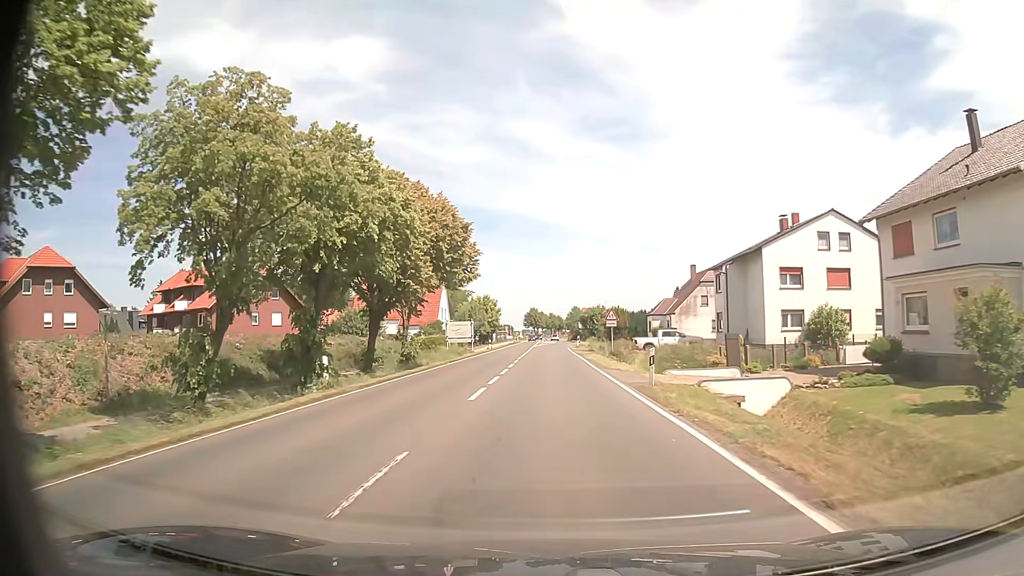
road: primary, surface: asphalt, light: Day
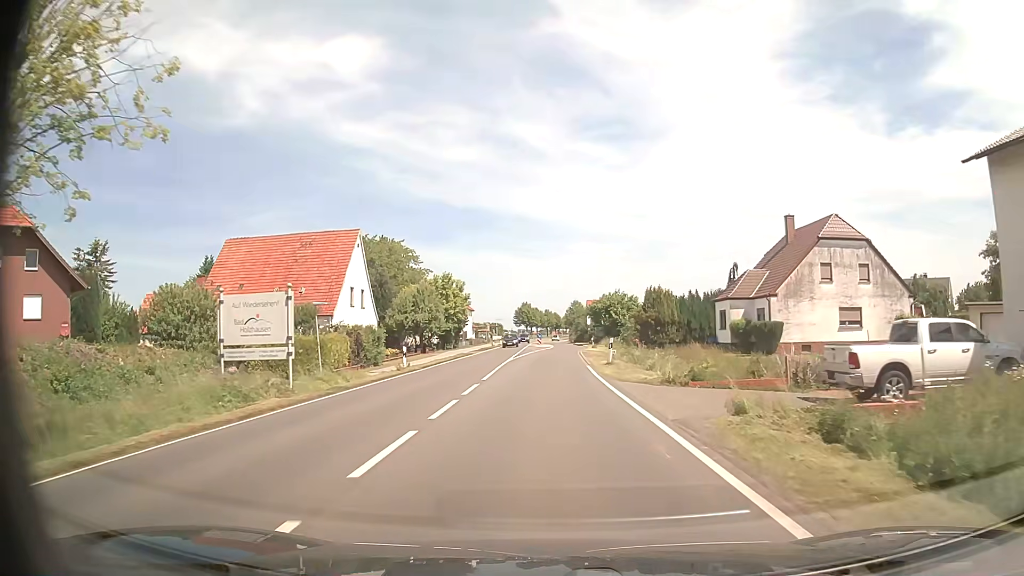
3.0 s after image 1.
(+0.1, +39.6) m; 0°
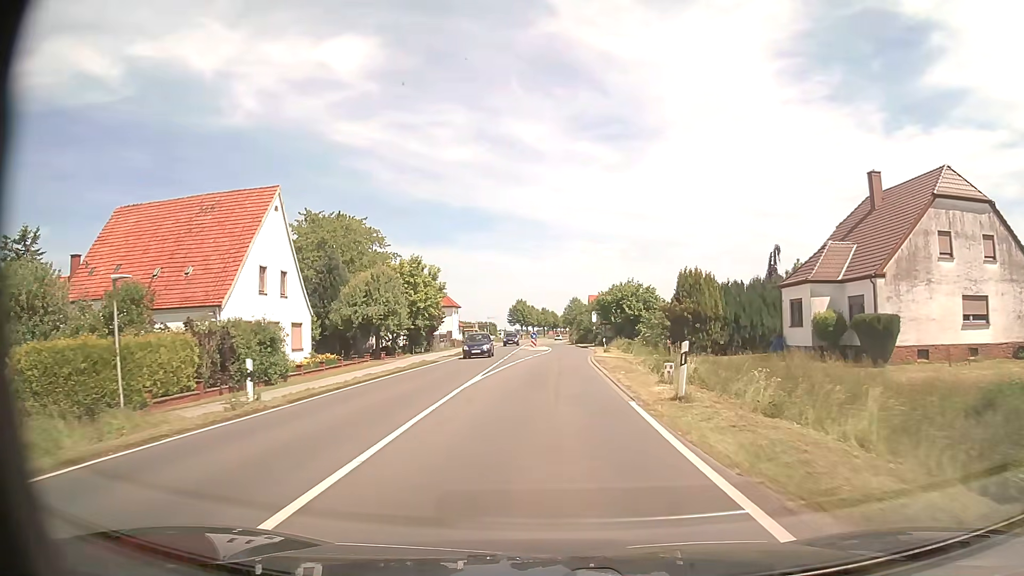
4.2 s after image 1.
(0.0, +15.9) m; 0°
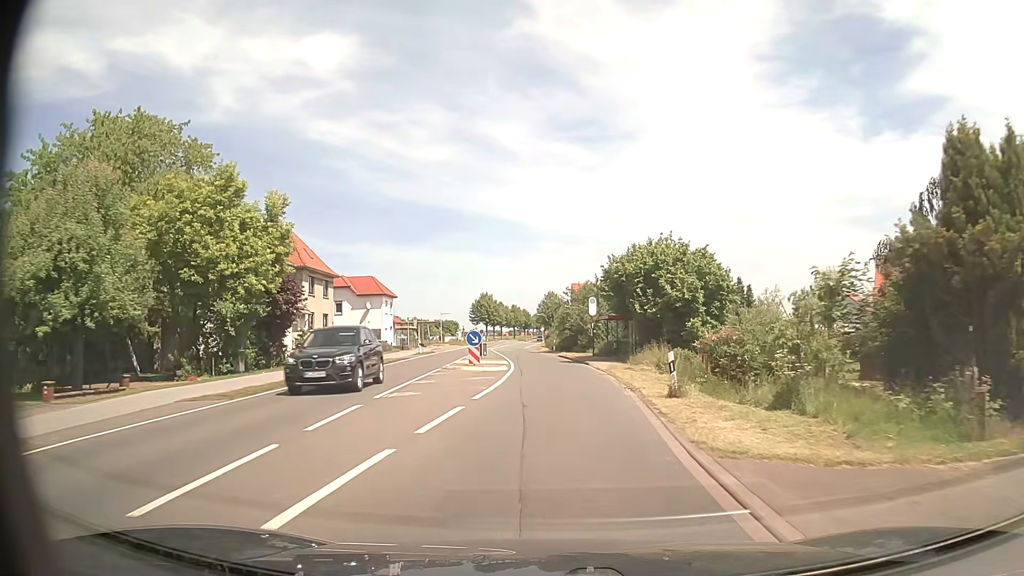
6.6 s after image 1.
(+0.5, +31.8) m; +2°
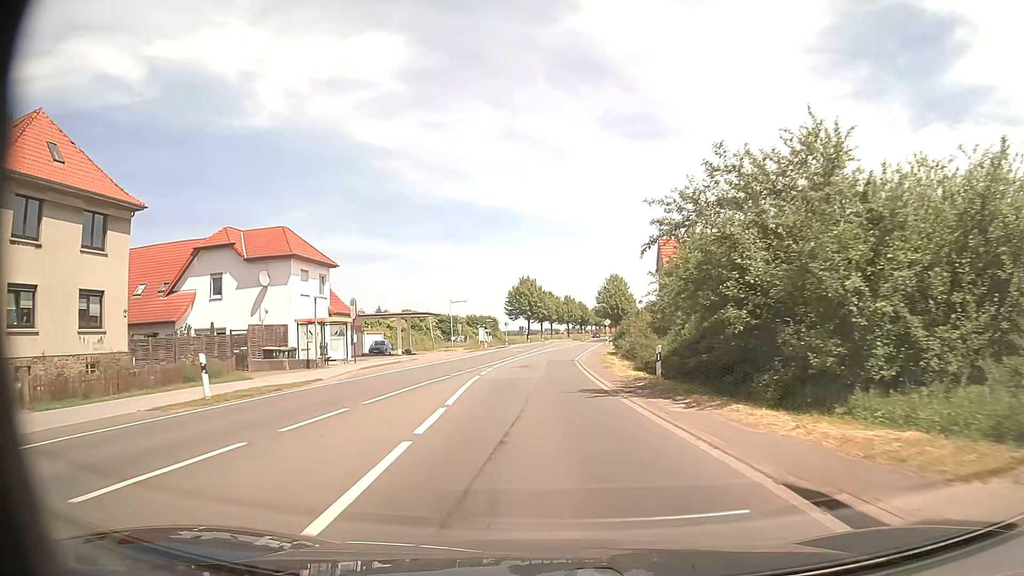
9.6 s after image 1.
(-0.6, +39.8) m; -4°
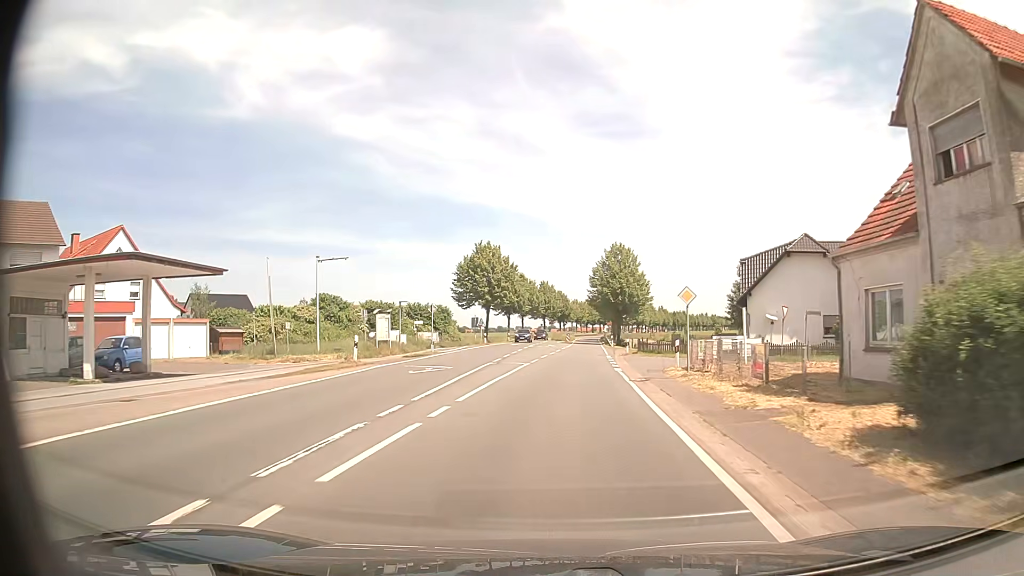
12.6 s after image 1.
(0.0, +39.7) m; +2°
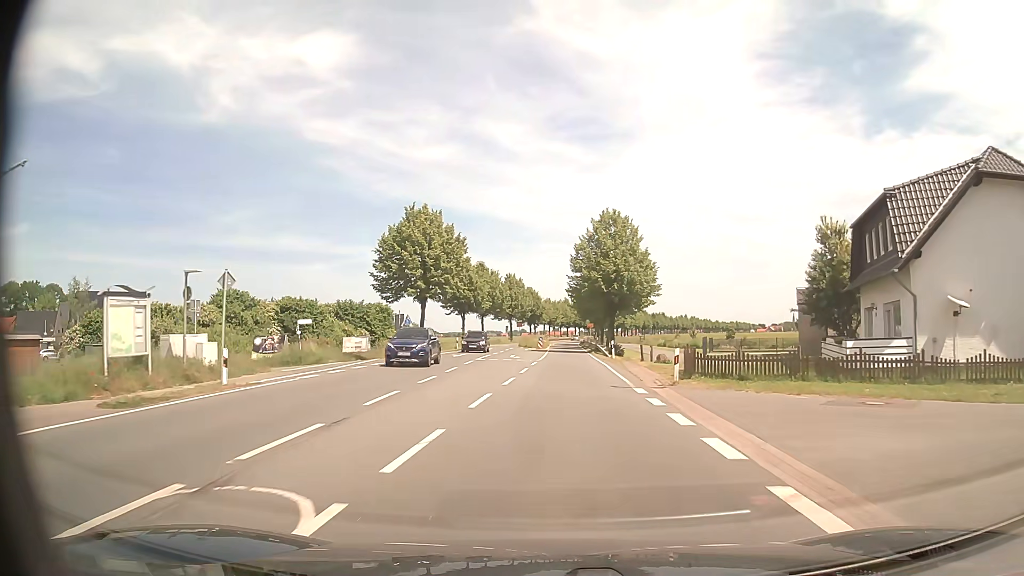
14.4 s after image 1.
(+0.5, +23.8) m; +2°
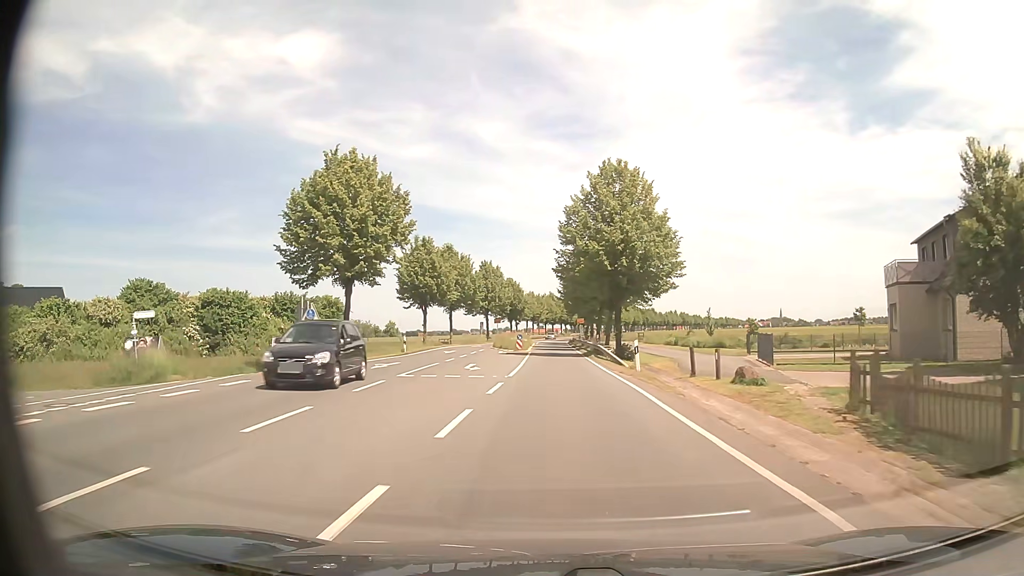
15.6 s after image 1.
(+0.2, +15.9) m; +2°
(0, +10) (0, +20) (0, +30) (0, +40) (0, +50) (0, +60) (0, +70) (0, +80) (+1, +90) (+1, +100) m
